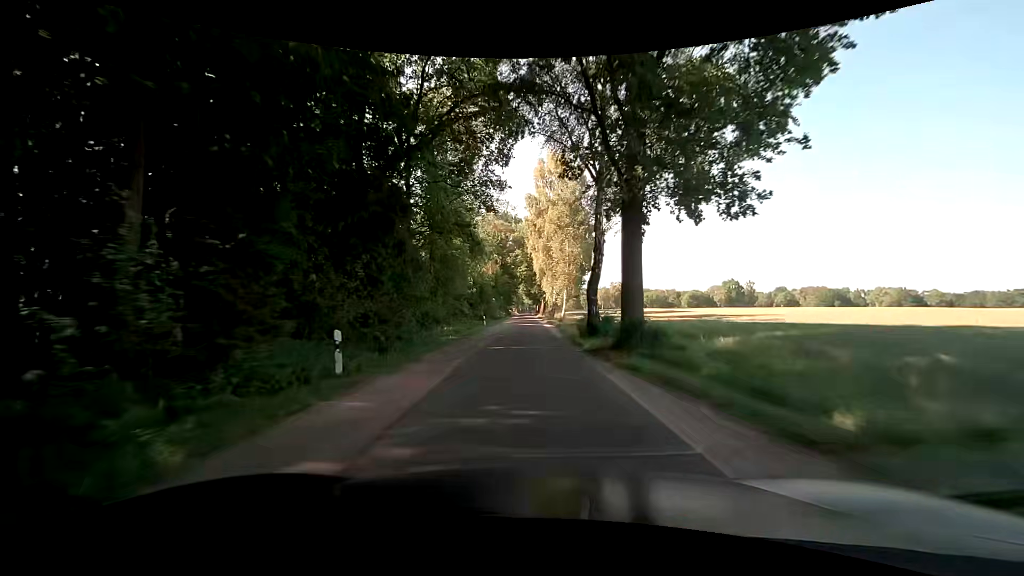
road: unclassified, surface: asphalt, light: Day
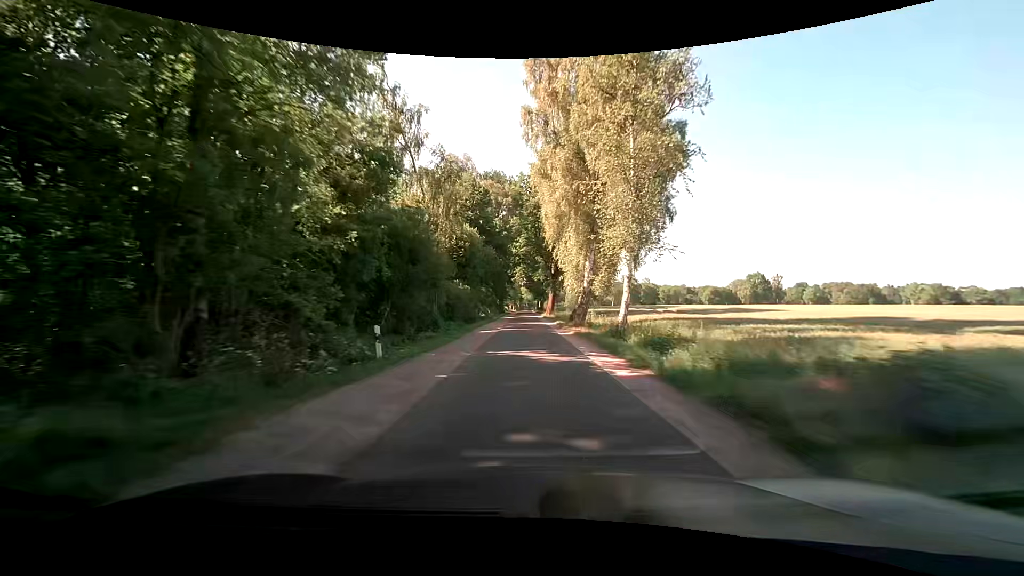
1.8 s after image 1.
(0.0, +34.9) m; 0°
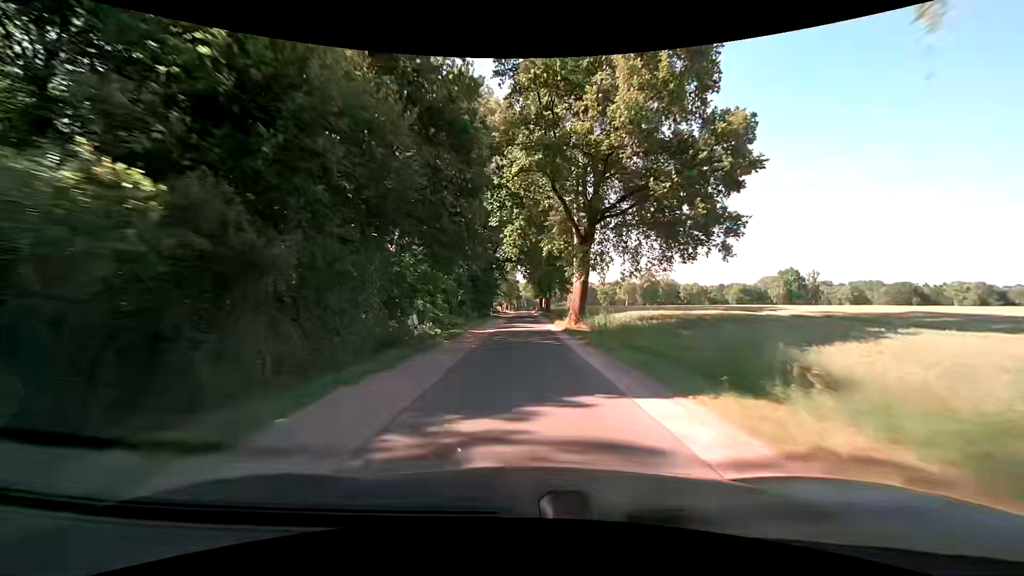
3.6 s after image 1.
(-0.1, +35.5) m; 0°
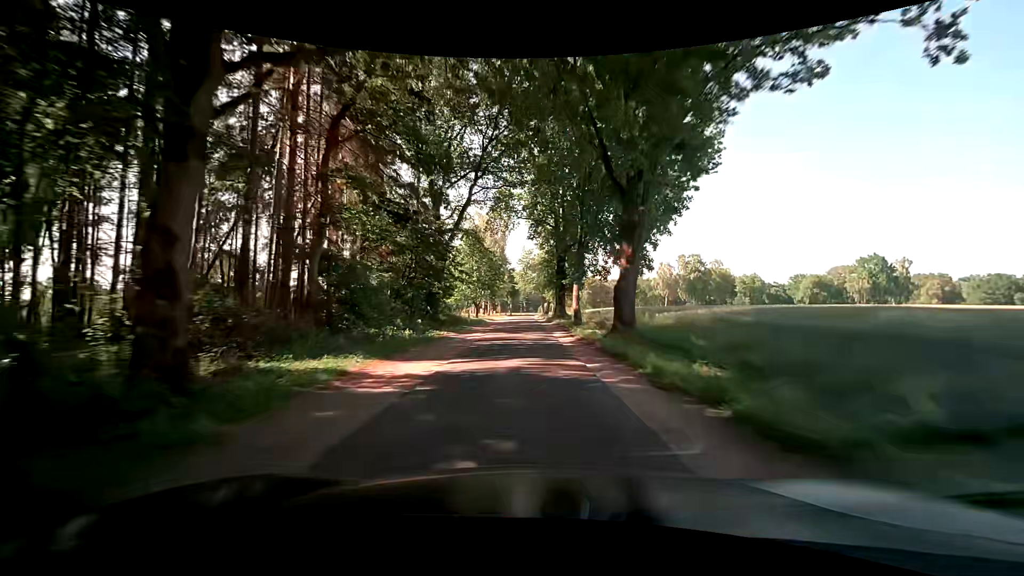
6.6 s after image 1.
(+0.5, +56.6) m; +1°
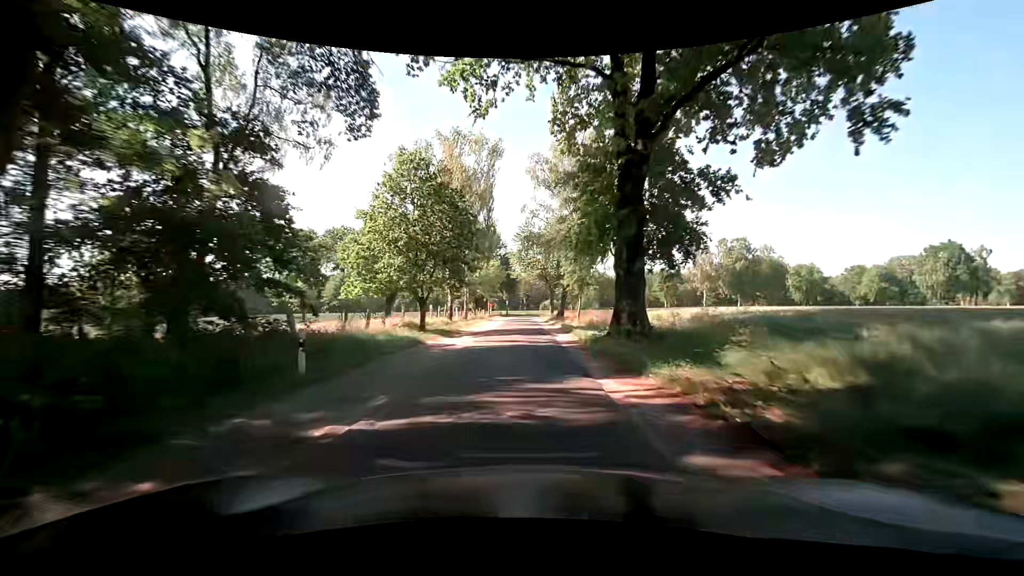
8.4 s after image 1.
(-0.3, +29.7) m; -2°
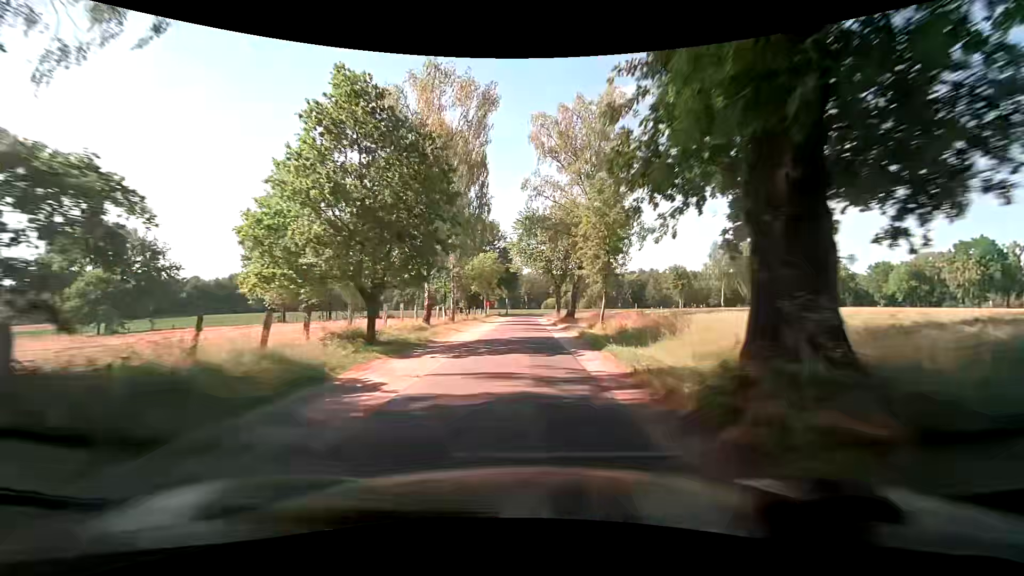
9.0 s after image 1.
(+0.2, +9.0) m; +1°
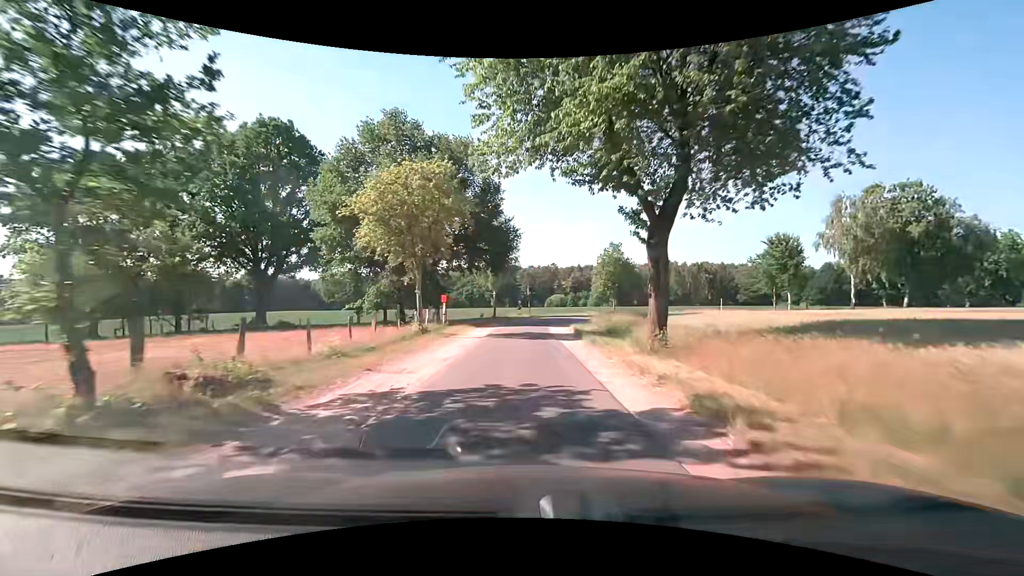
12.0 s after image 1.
(0.0, +39.8) m; 0°
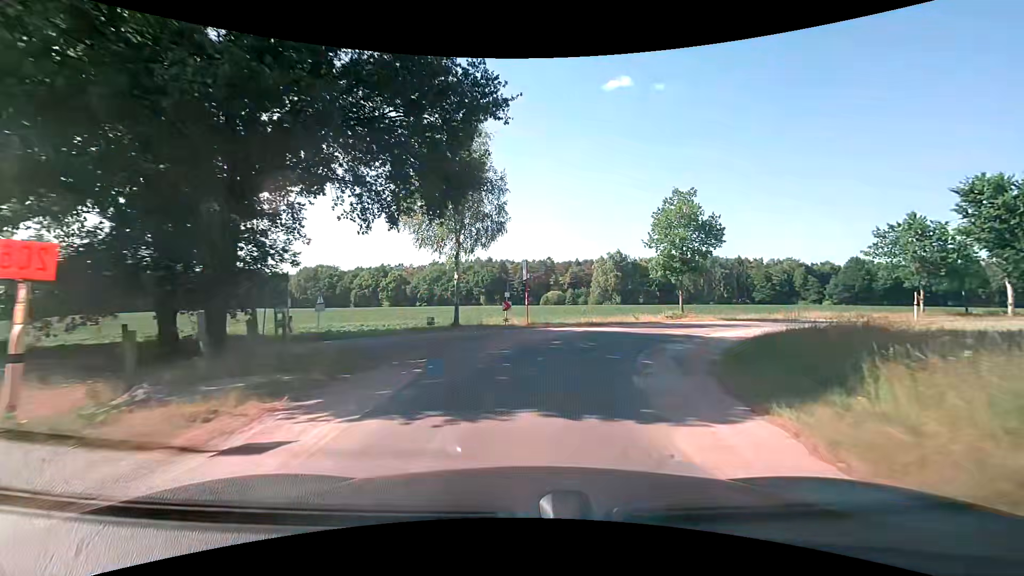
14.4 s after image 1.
(+0.1, +26.8) m; +1°
(+1, +10) (+4, +19) (+11, +27) (+19, +32) (+28, +36) (+37, +41) (+46, +45) (+55, +49) (+64, +53) (+73, +57) m
